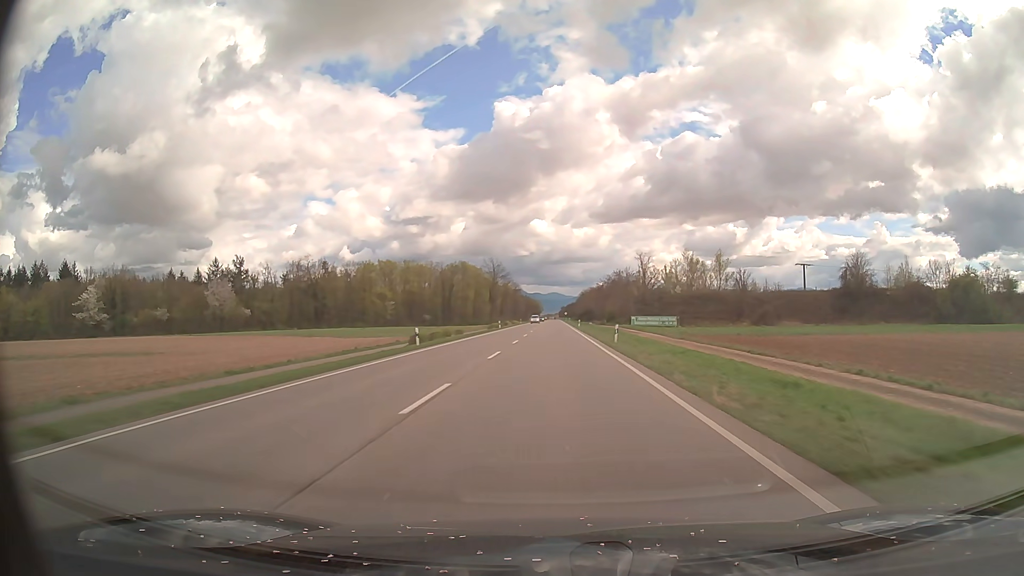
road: primary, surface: asphalt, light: Day
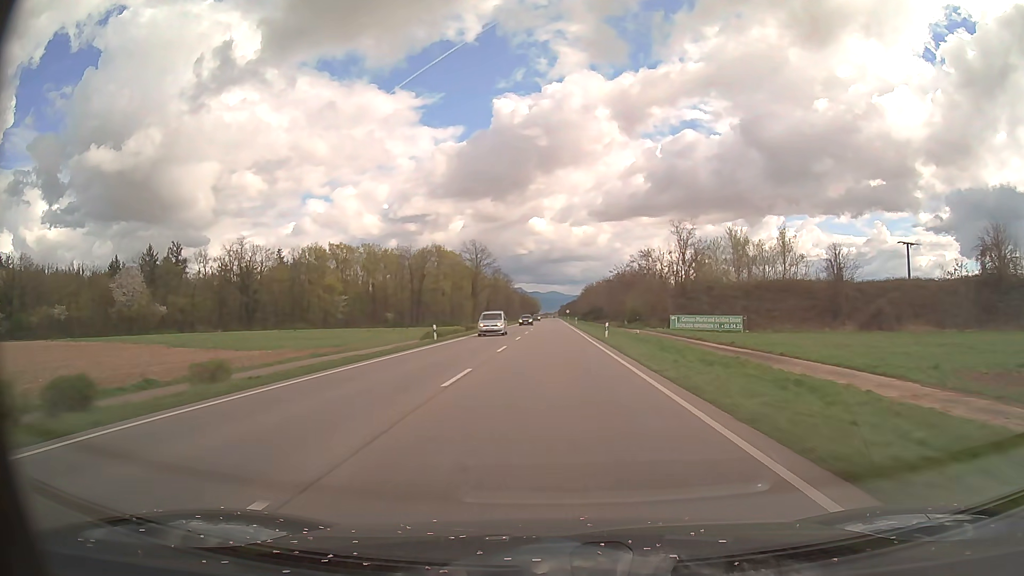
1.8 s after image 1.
(+0.1, +45.0) m; 0°
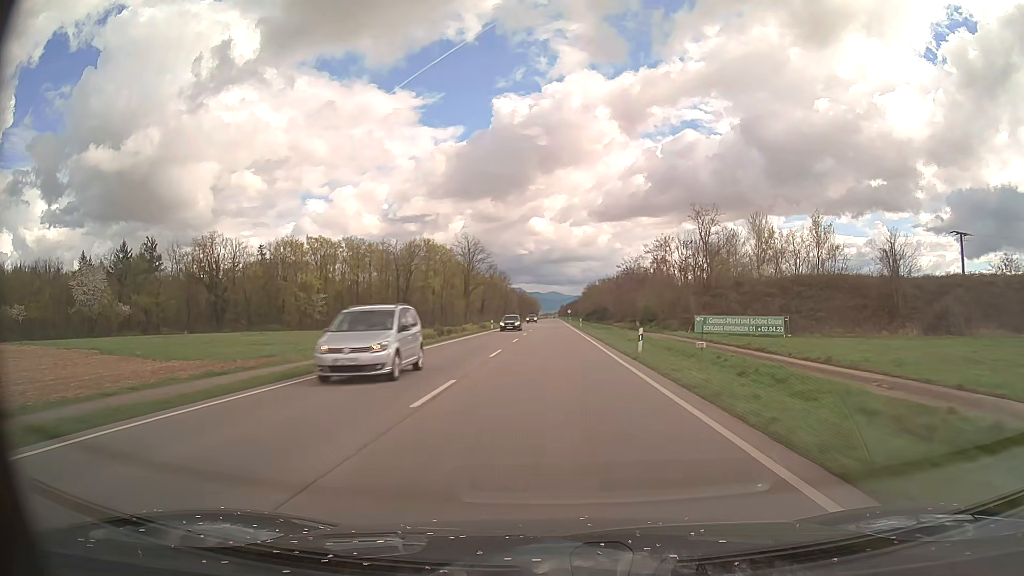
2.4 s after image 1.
(0.0, +15.0) m; 0°
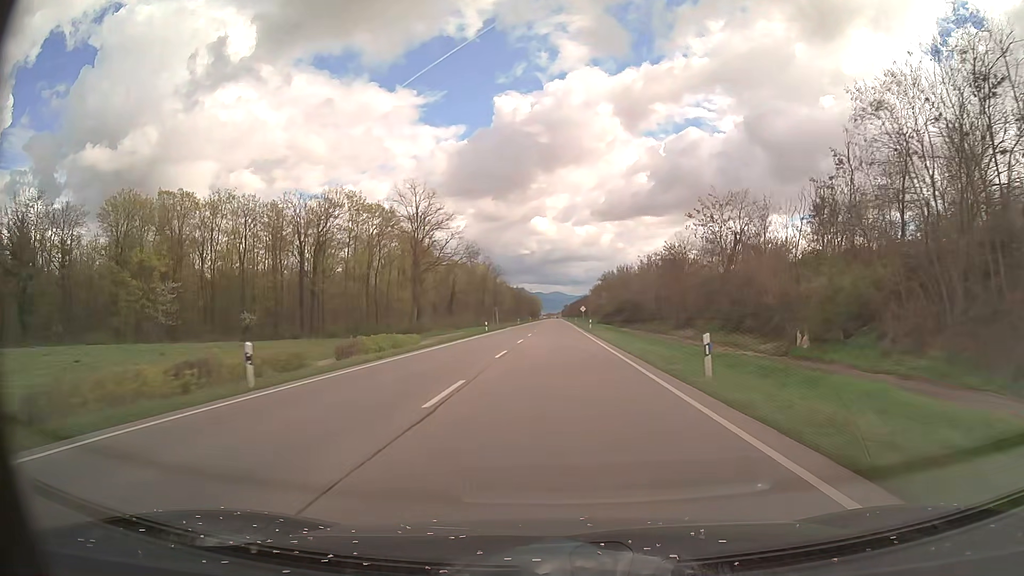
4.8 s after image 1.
(-0.1, +60.1) m; 0°
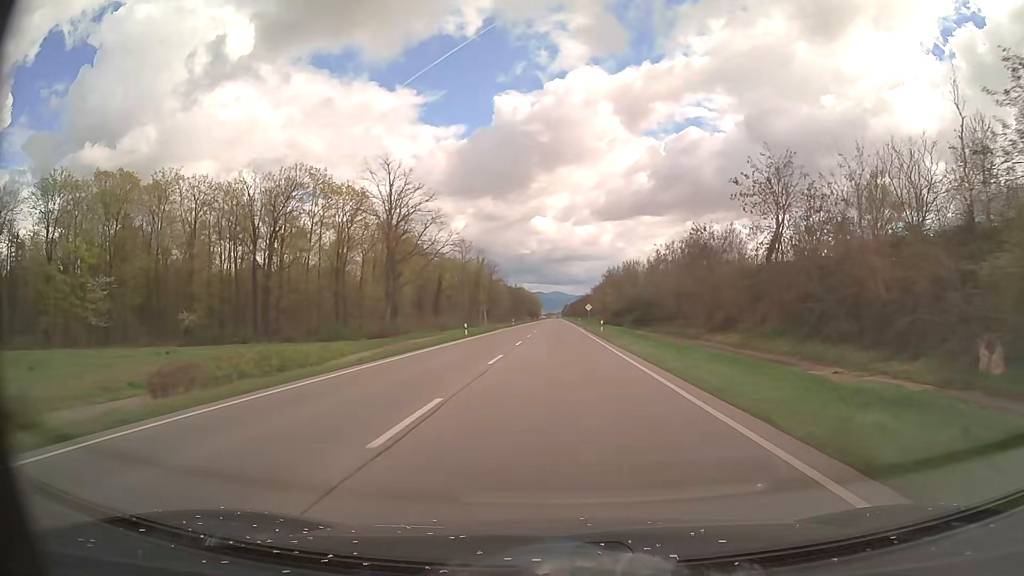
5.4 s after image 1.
(0.0, +15.0) m; 0°
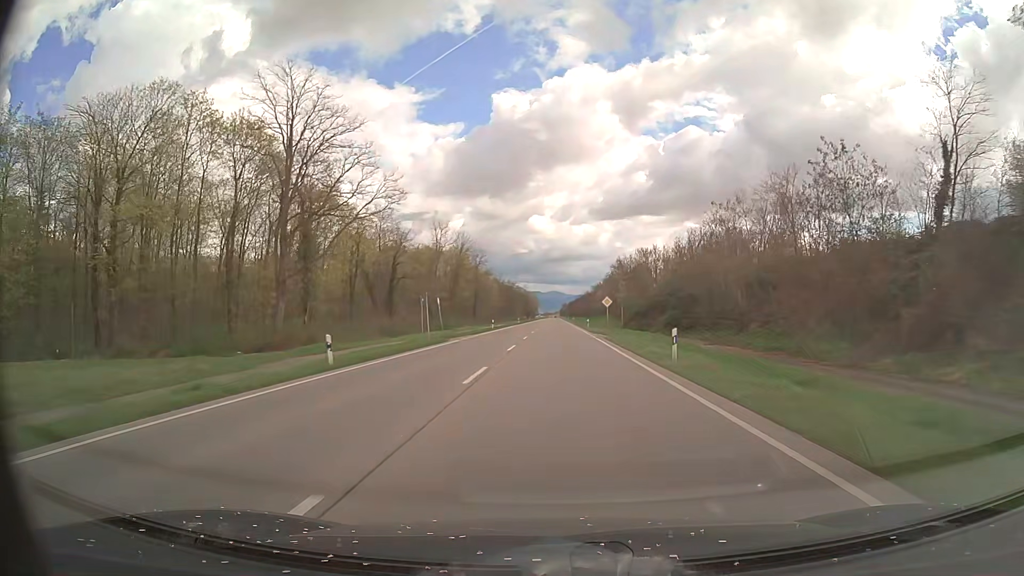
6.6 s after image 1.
(0.0, +30.0) m; 0°
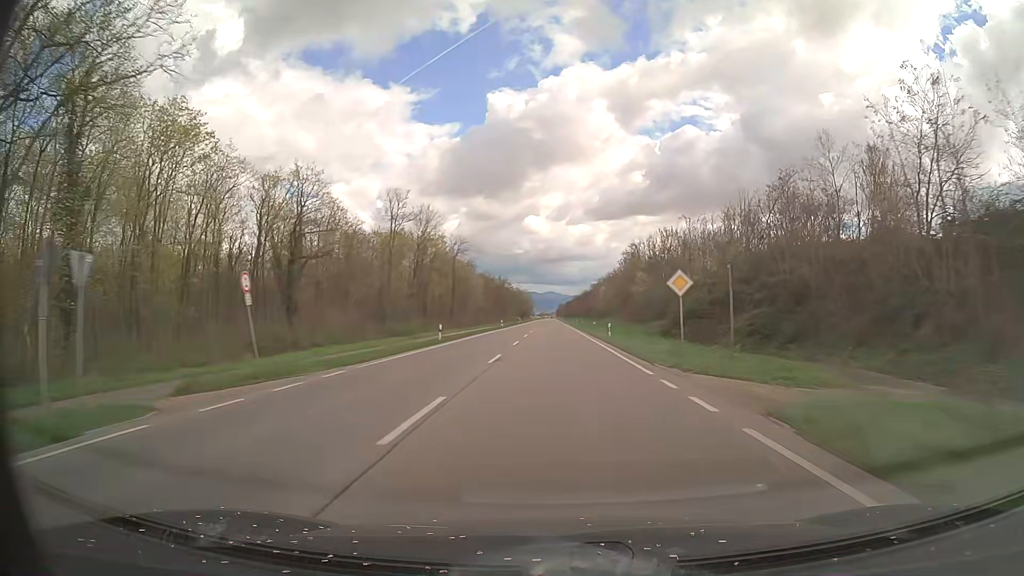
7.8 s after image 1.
(+0.1, +30.0) m; 0°
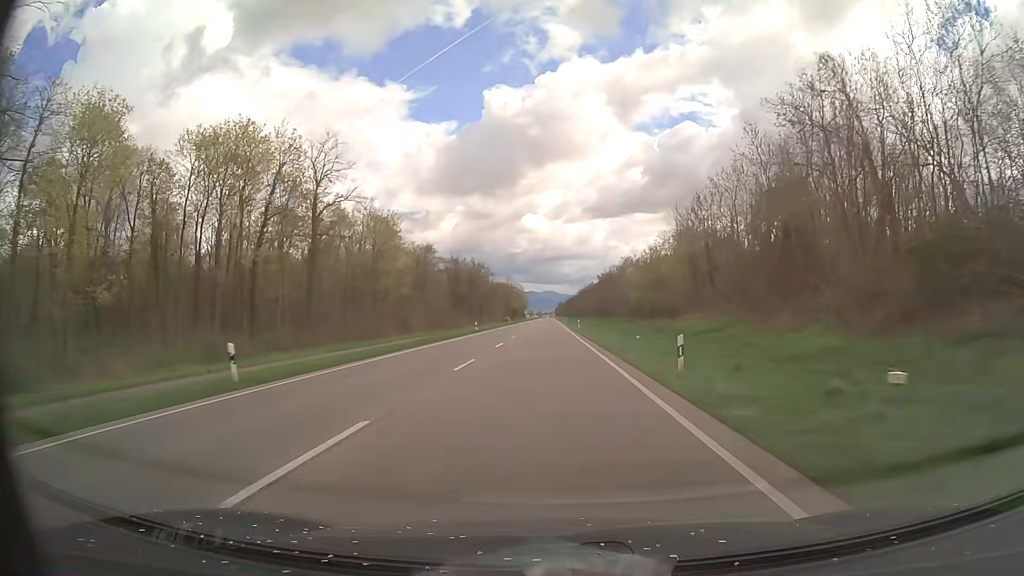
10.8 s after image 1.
(+0.3, +75.1) m; 0°
(0, +10) (0, +20) (0, +30) (0, +40) (0, +50) (-1, +60) (-1, +70) (-1, +80) (-1, +90) (-1, +100) m
